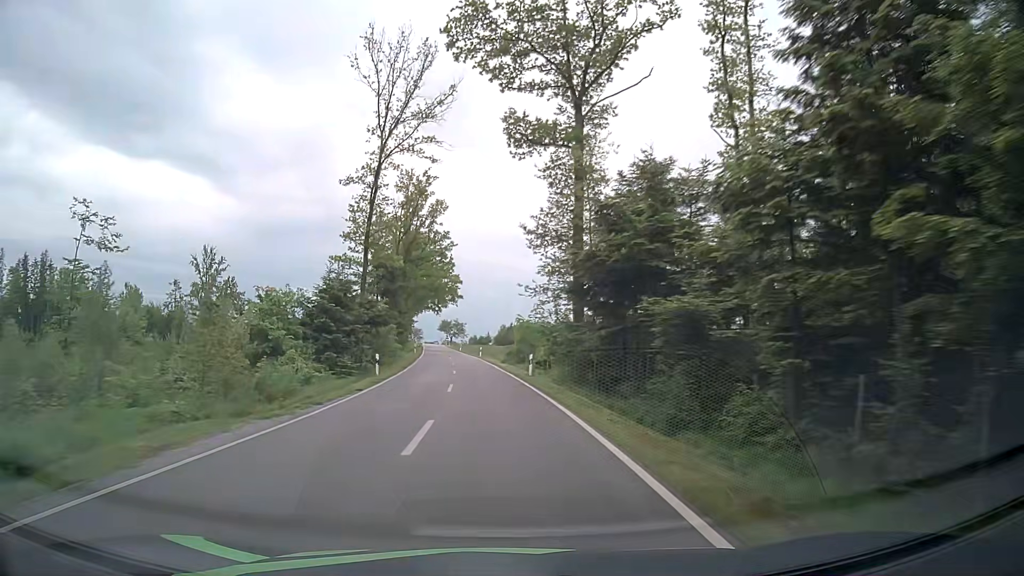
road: tertiary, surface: asphalt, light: Day
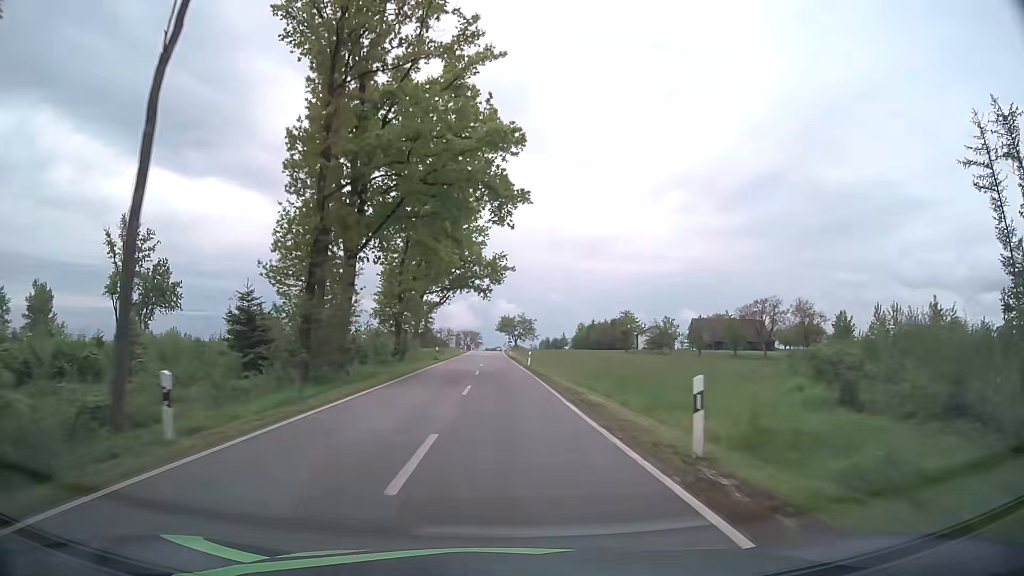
(-4.7, +62.6) m; -6°
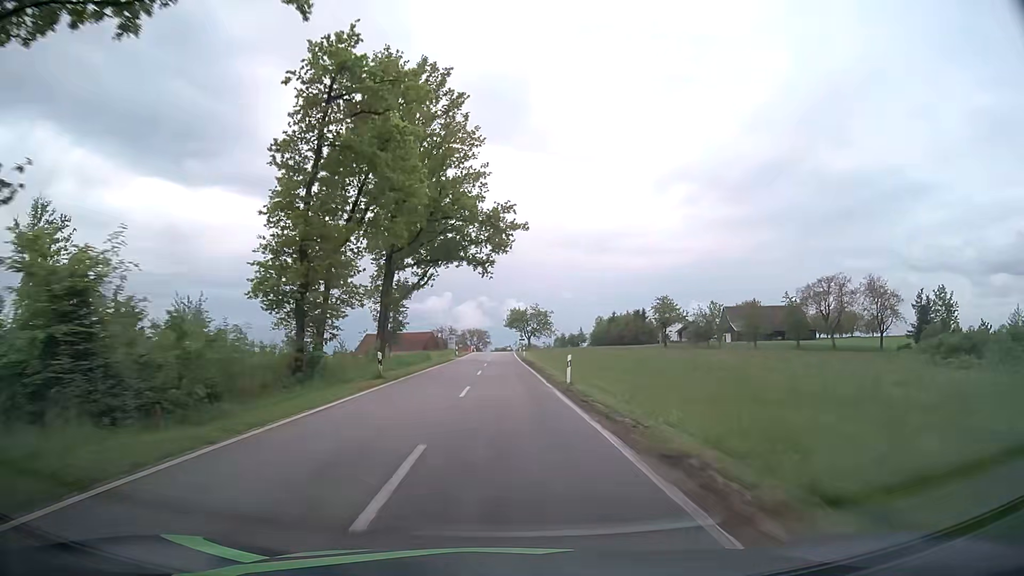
(-0.1, +25.1) m; 0°
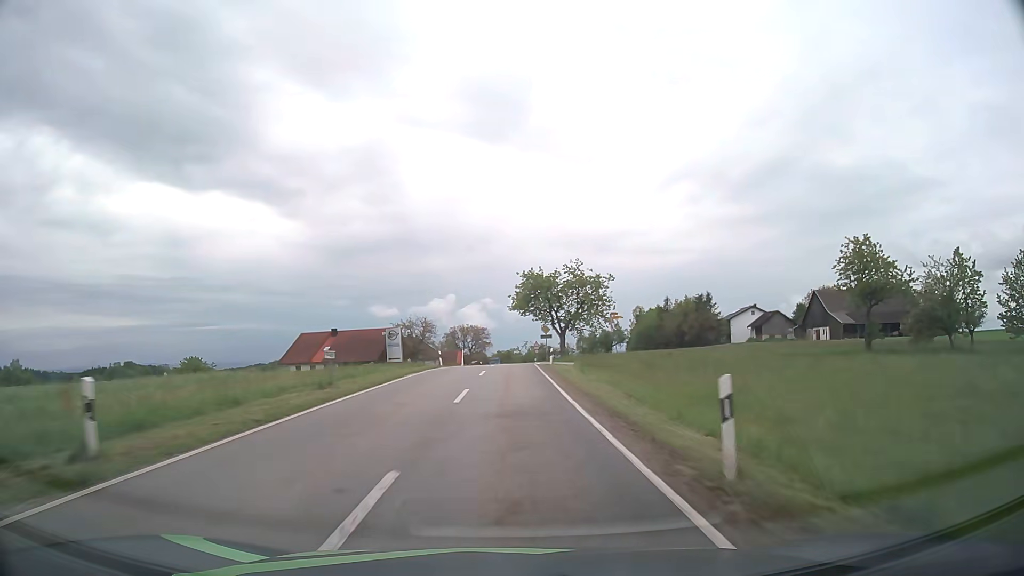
(-0.8, +62.5) m; -1°
(0, +10) (0, +20) (0, +30) (0, +40) (+1, +50) (+1, +60) (+1, +70) (+1, +80) (+2, +90) (+2, +100) m
